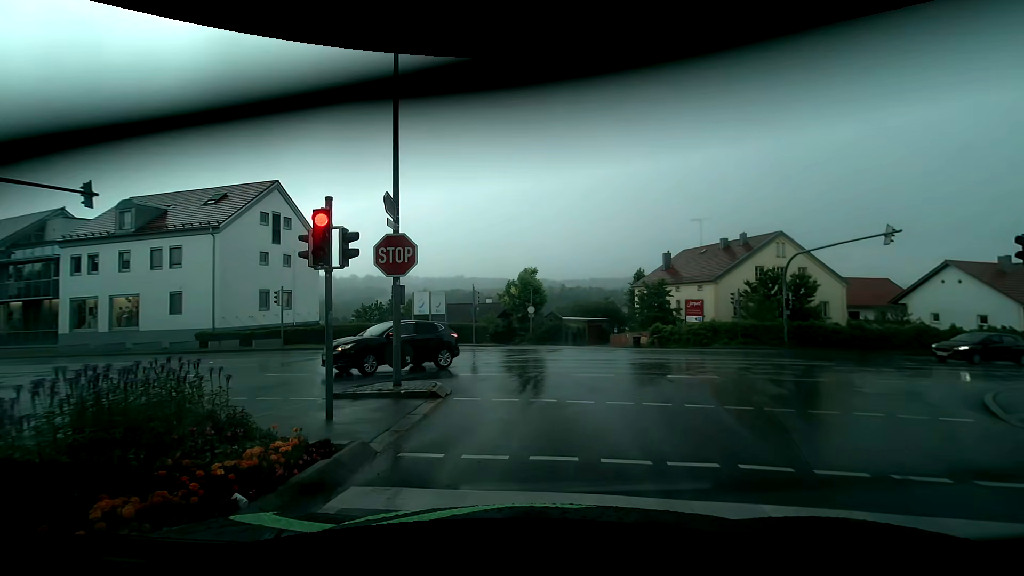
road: residential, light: Day
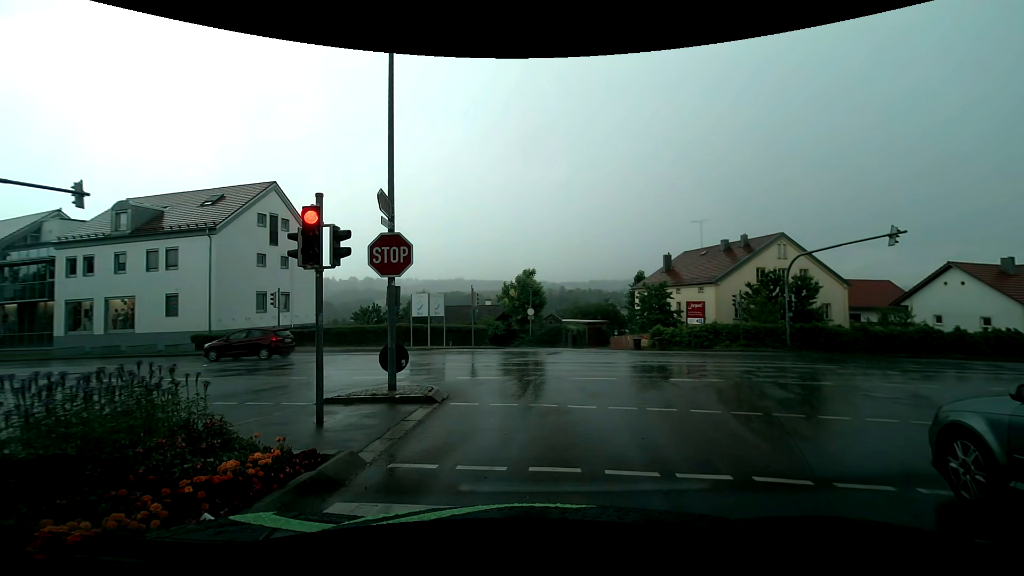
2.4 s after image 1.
(0.0, +0.4) m; 0°
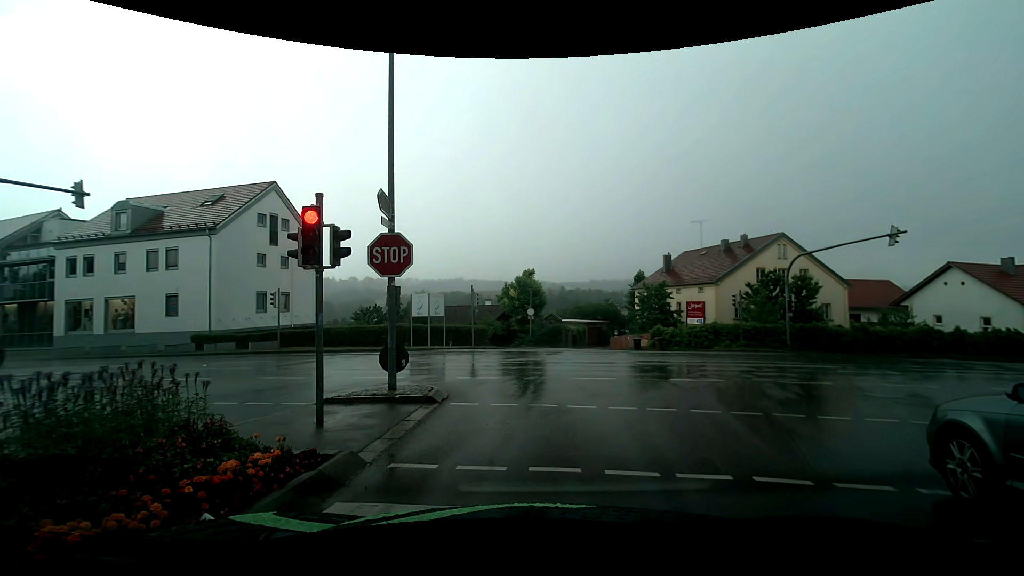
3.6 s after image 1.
(0.0, 0.0) m; 0°
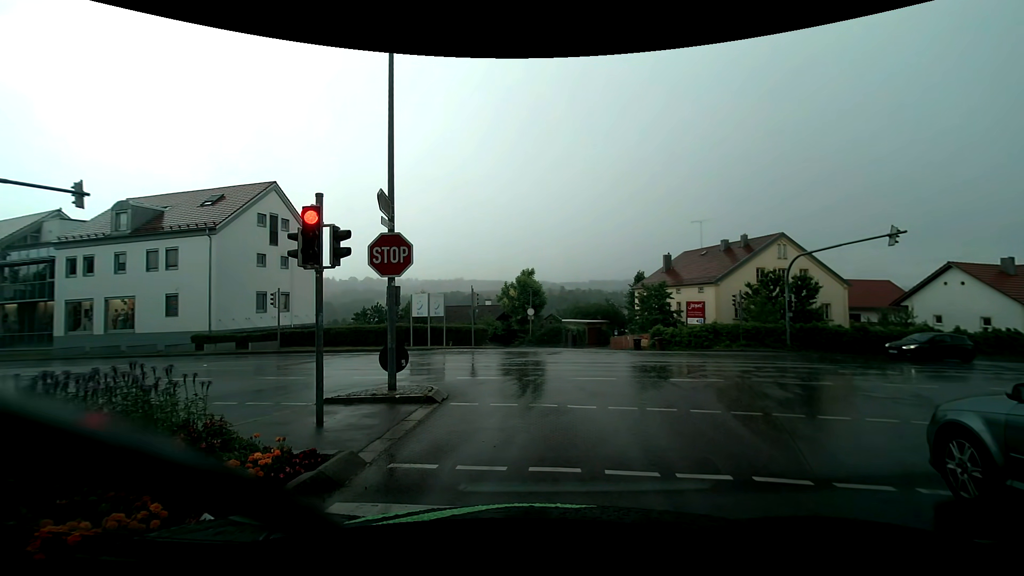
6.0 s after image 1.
(0.0, 0.0) m; 0°
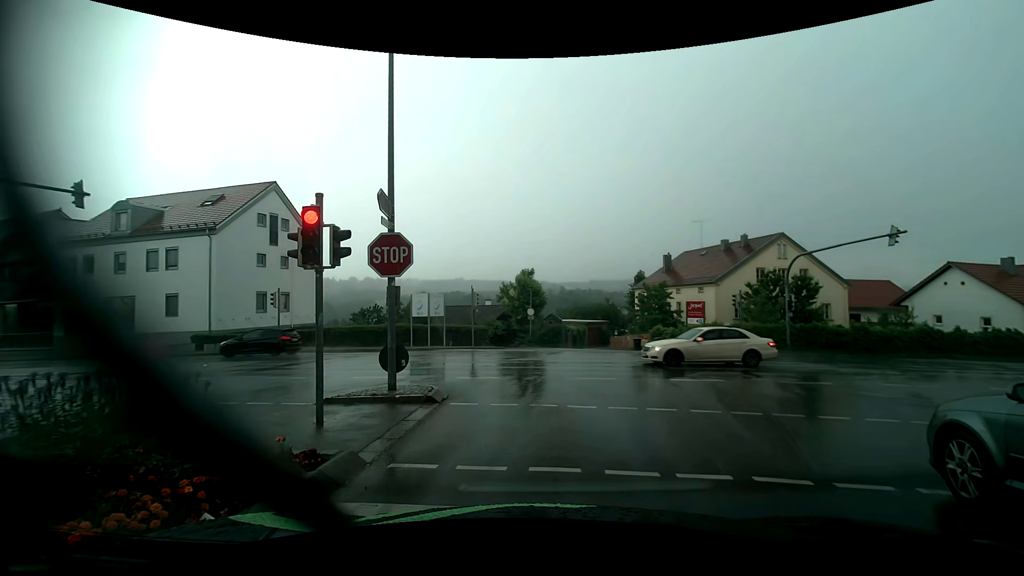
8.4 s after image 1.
(0.0, 0.0) m; 0°
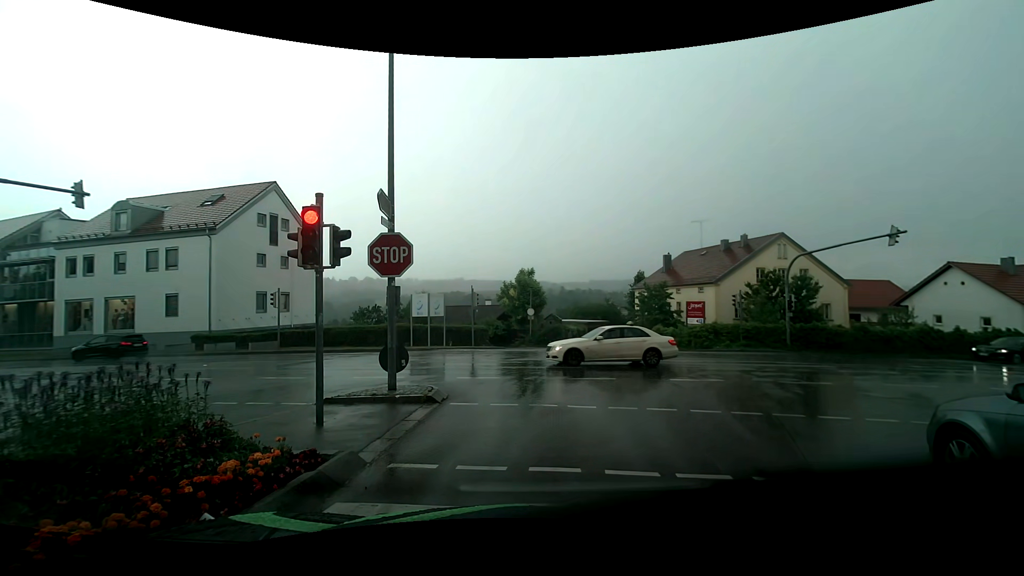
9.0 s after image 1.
(0.0, 0.0) m; 0°
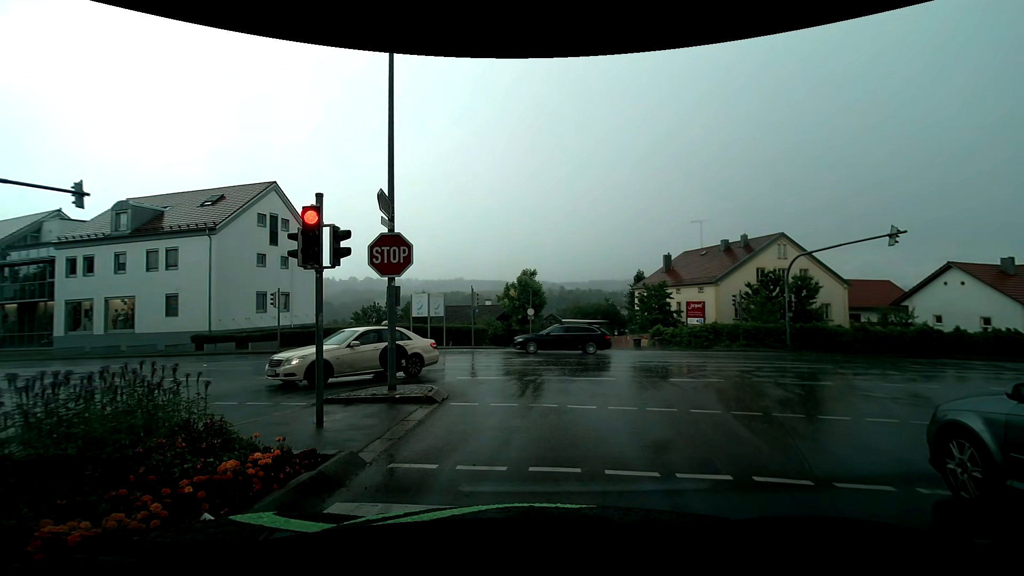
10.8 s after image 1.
(0.0, 0.0) m; 0°
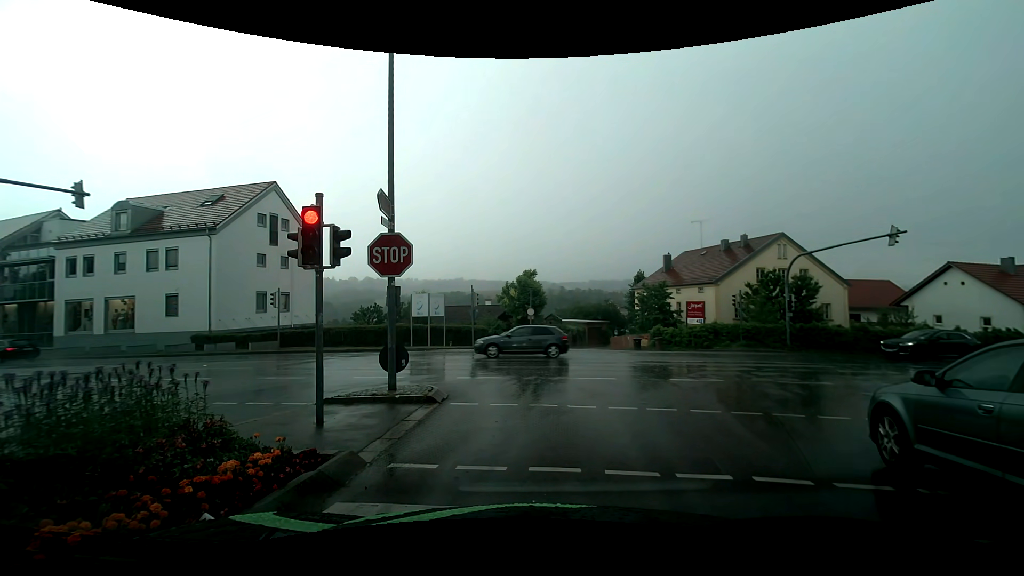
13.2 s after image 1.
(0.0, 0.0) m; 0°
(0, +10) (-2, +20) (-11, +24) (-20, +27) (-30, +28) (-40, +30) (-50, +33) (-59, +36) (-68, +40) (-78, +44) m
